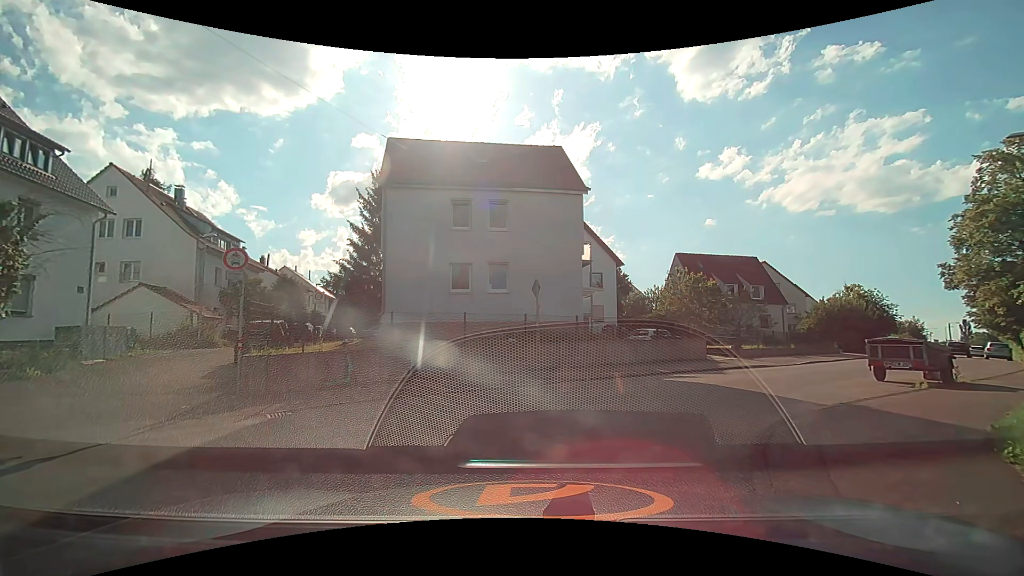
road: residential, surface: asphalt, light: Day
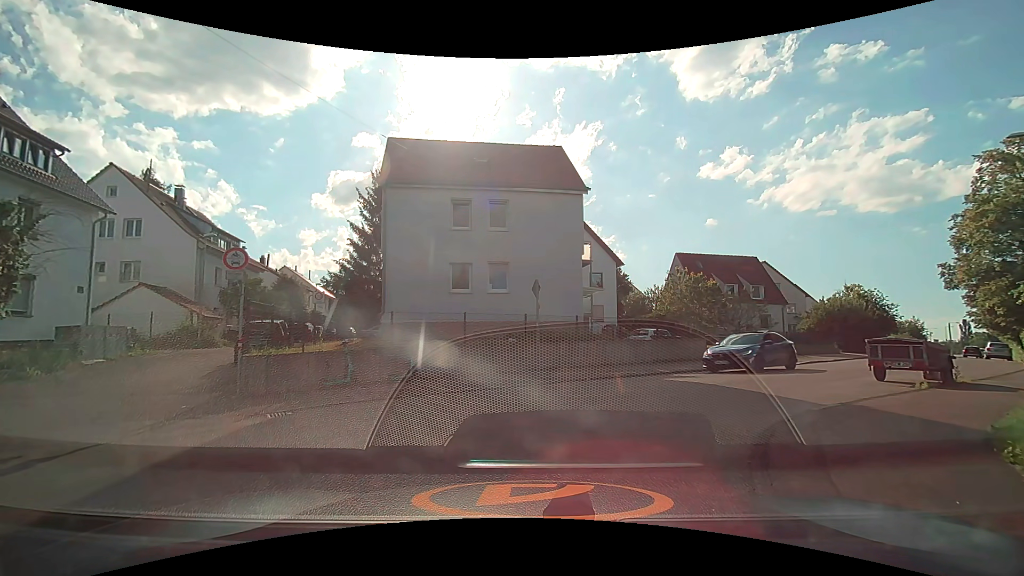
(0.0, 0.0) m; 0°
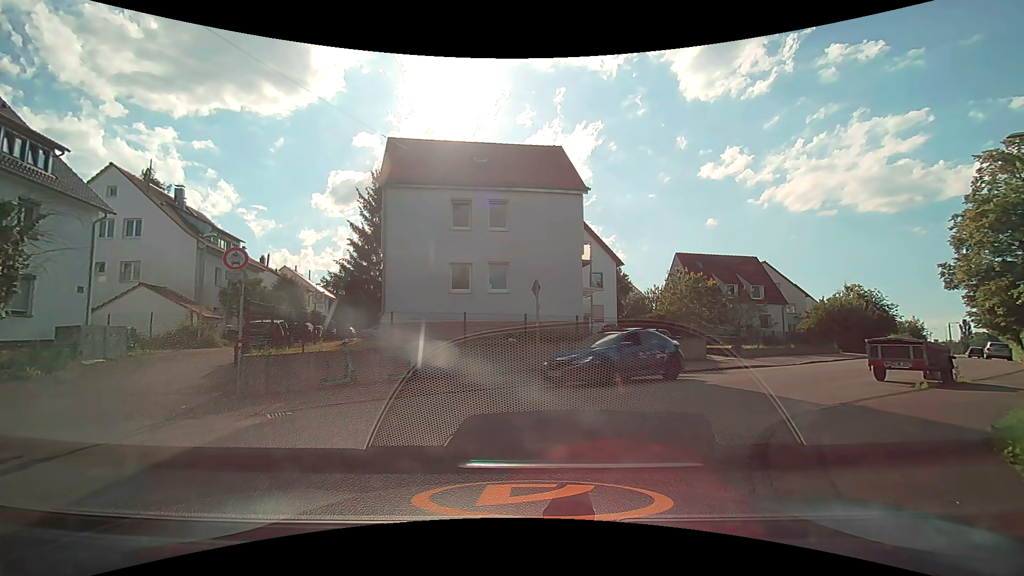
(0.0, 0.0) m; 0°
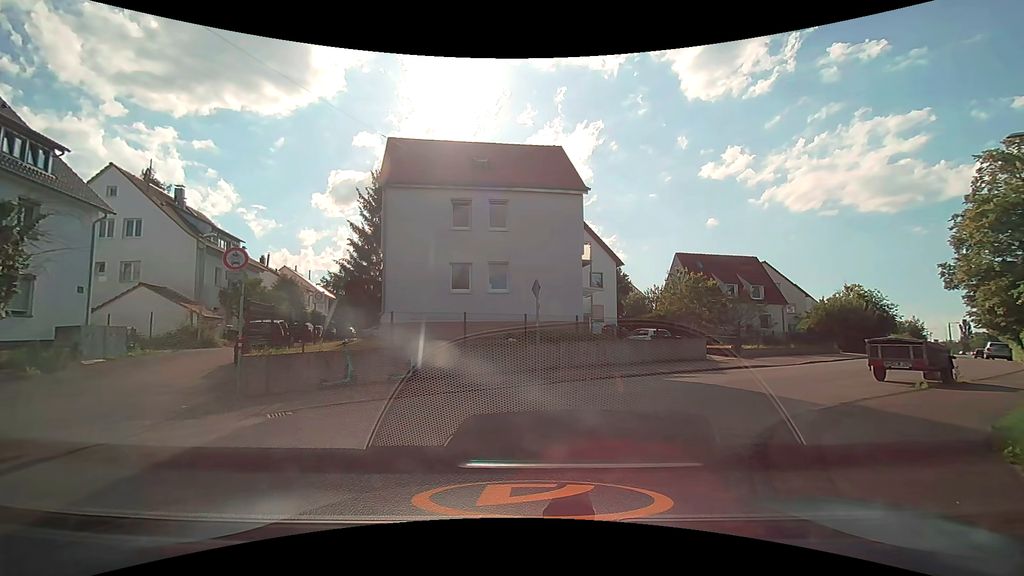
(0.0, 0.0) m; 0°
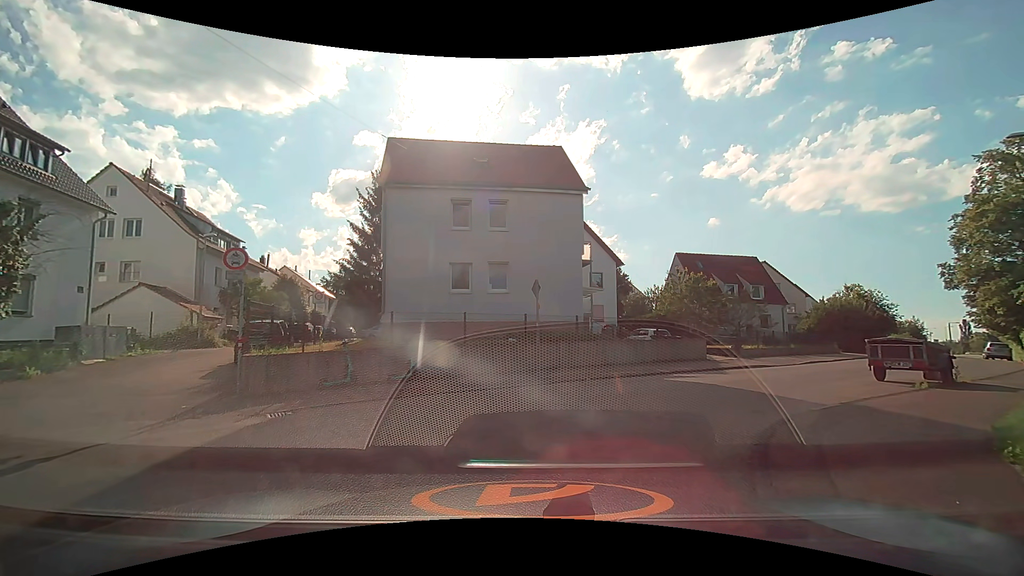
(0.0, 0.0) m; 0°
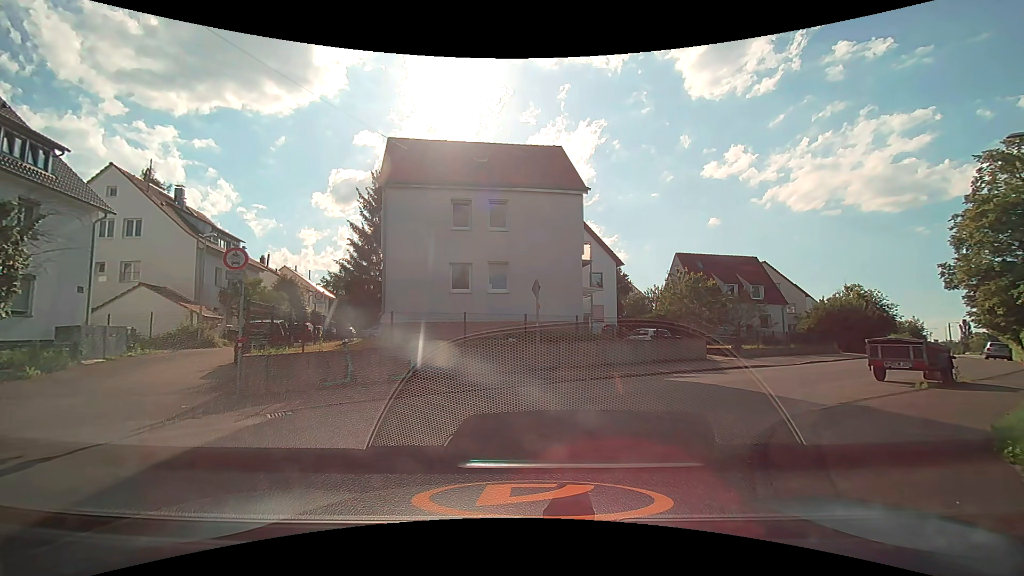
(0.0, 0.0) m; 0°
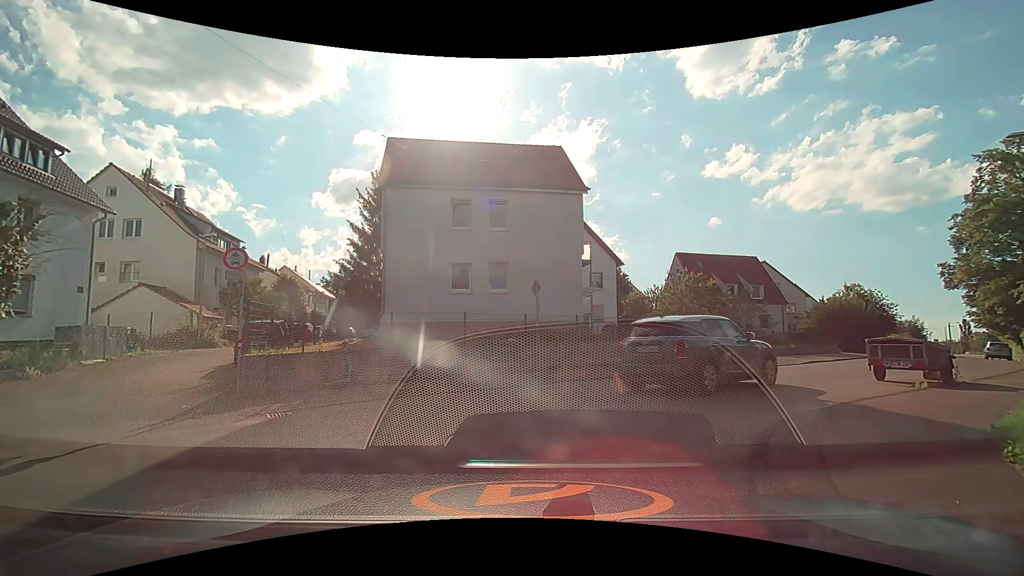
(0.0, 0.0) m; 0°
(+1, +10) (+7, +18) (+14, +24) (+21, +32) (+28, +39) (+34, +47) (+41, +54) (+48, +61) (+55, +69) (+61, +76) m
